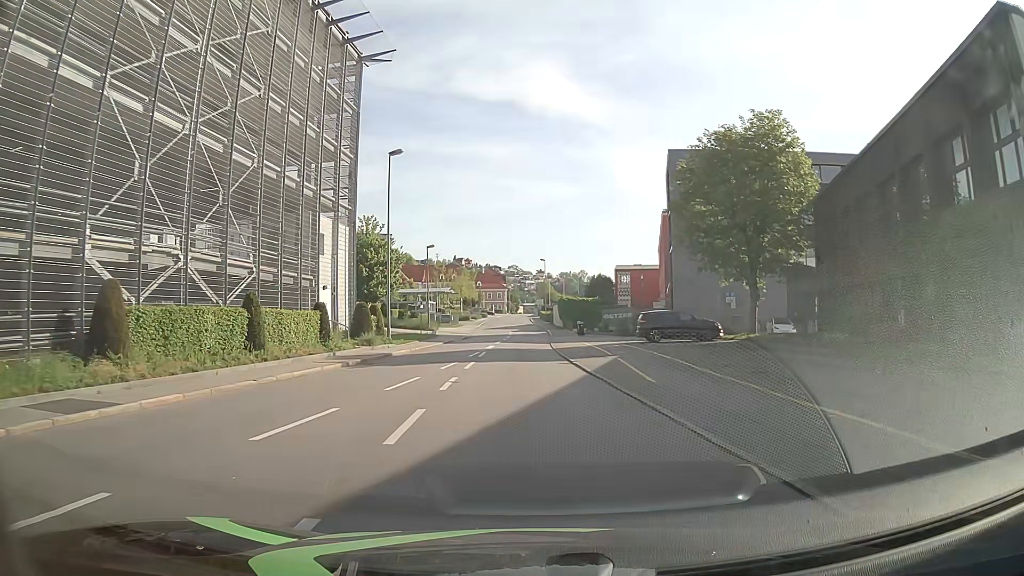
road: tertiary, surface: asphalt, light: Day
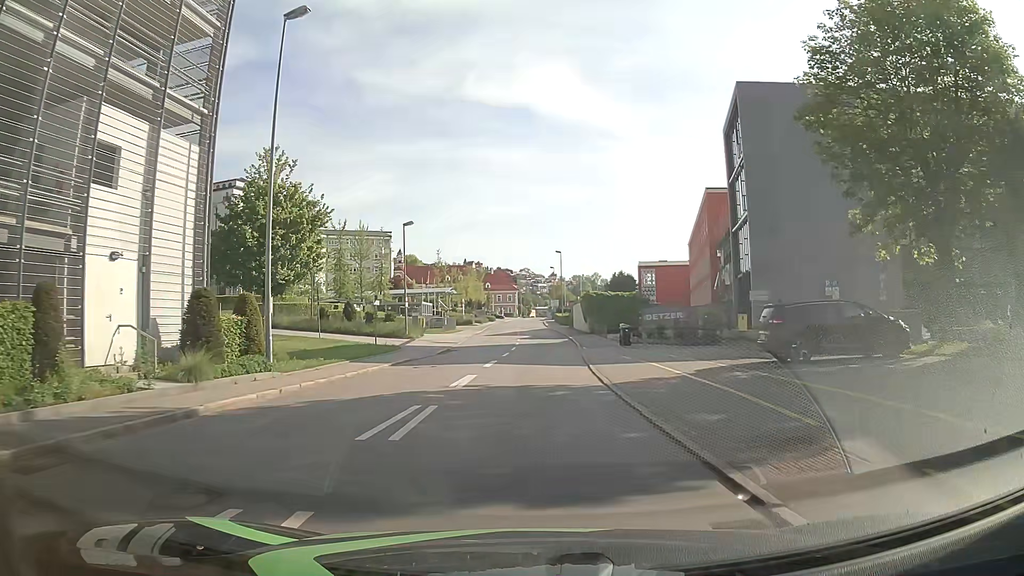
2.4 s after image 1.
(-0.1, +18.0) m; 0°
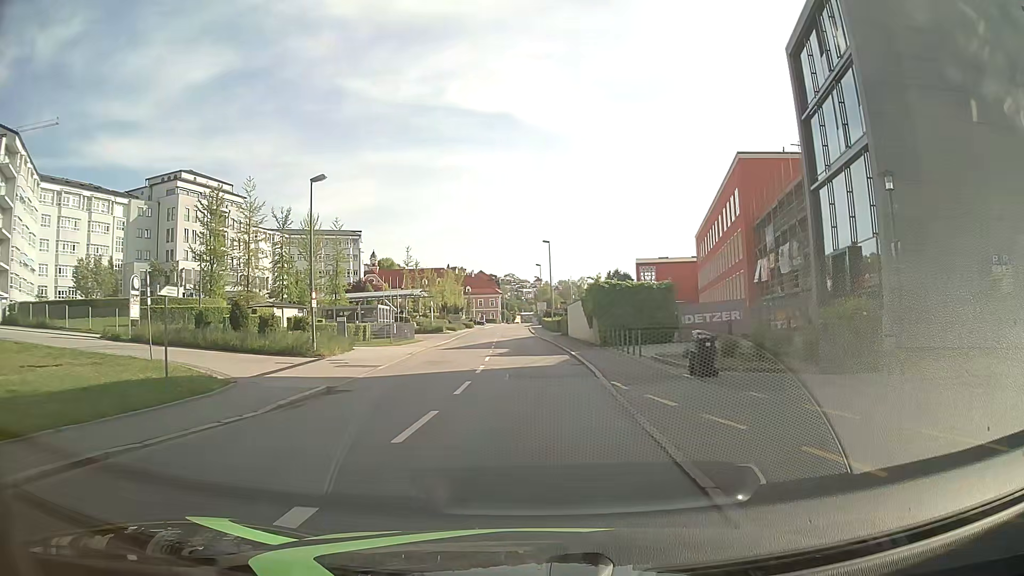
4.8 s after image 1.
(-0.1, +17.8) m; +1°
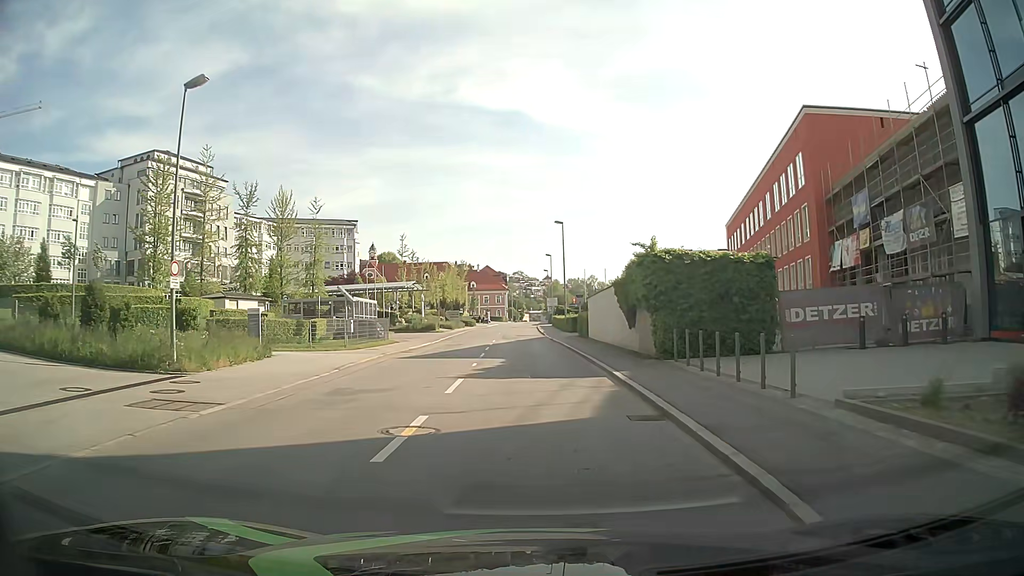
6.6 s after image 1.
(-0.3, +13.4) m; -2°
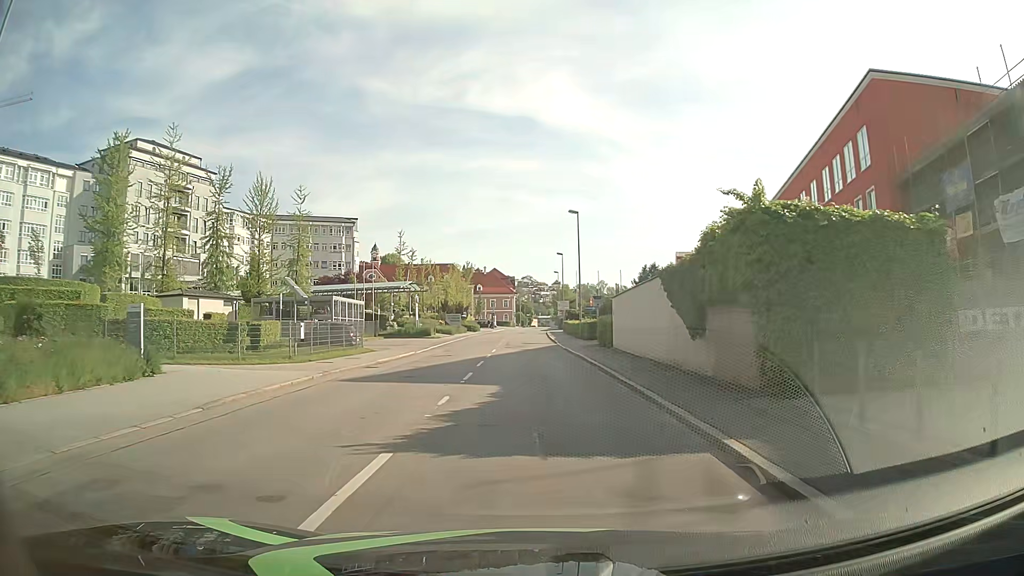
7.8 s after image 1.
(0.0, +8.9) m; 0°
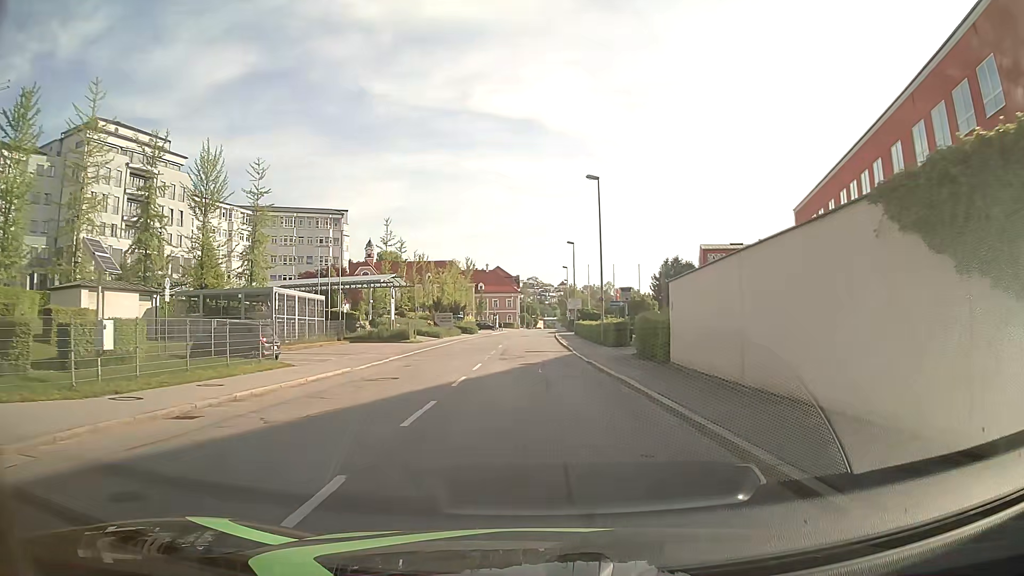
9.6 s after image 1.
(0.0, +13.3) m; 0°
